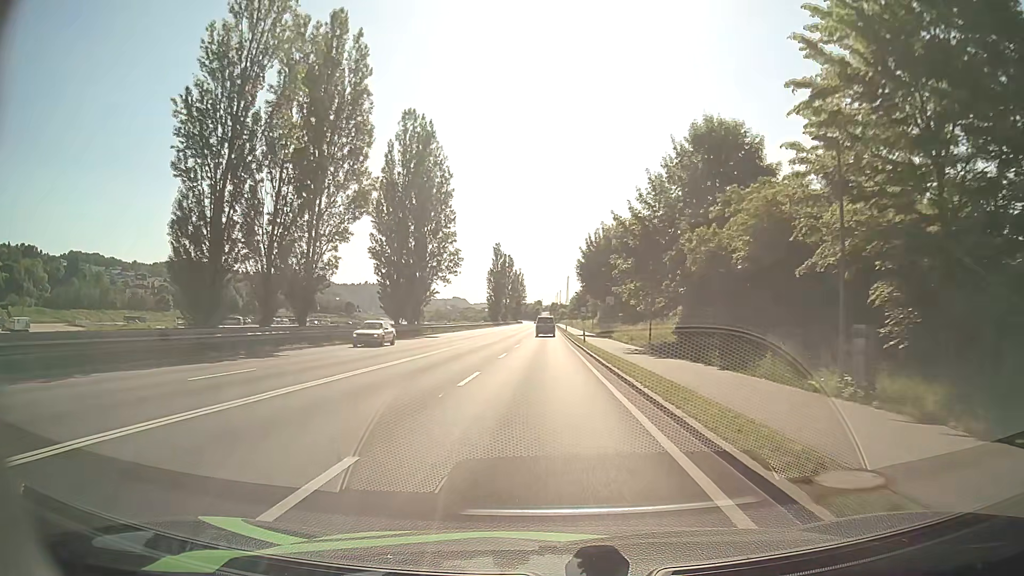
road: primary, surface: asphalt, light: Day
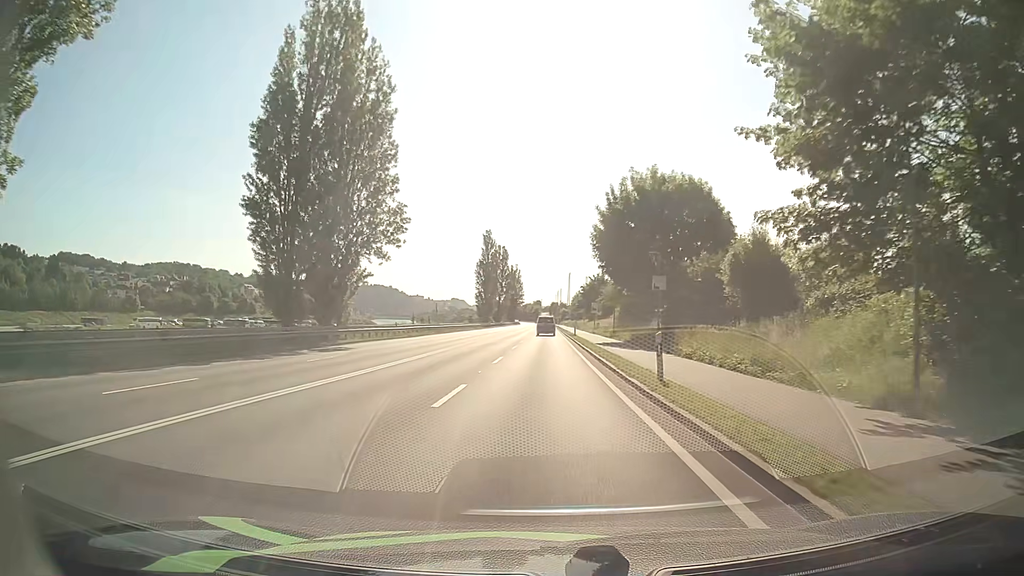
(0.0, +27.8) m; 0°
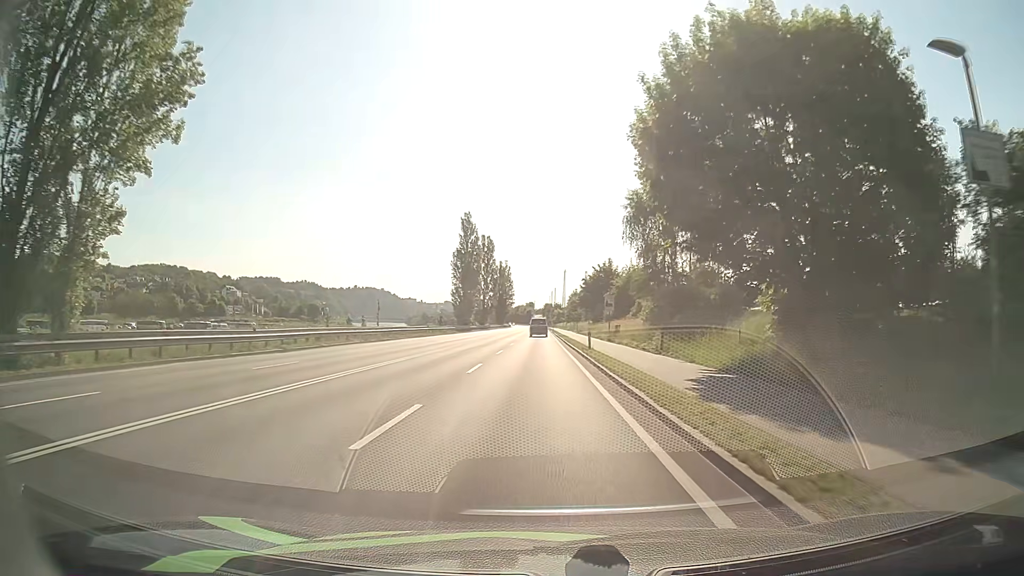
(+0.2, +27.9) m; +1°
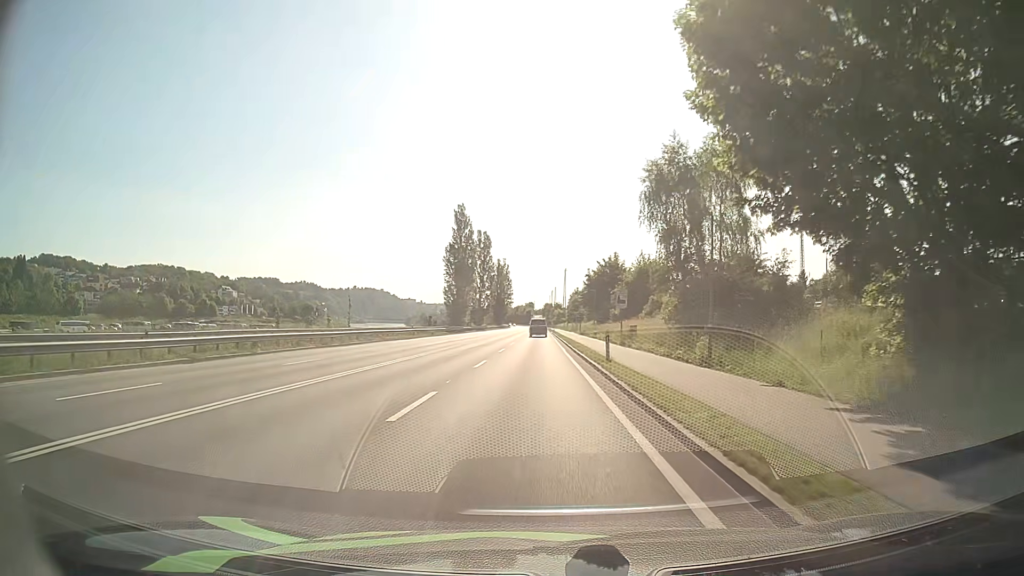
(0.0, +9.3) m; 0°
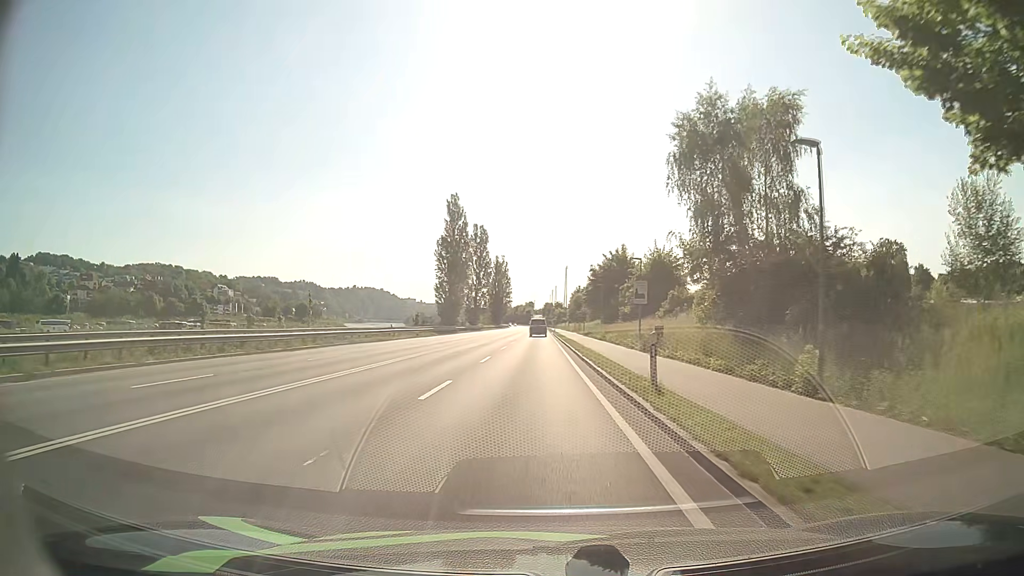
(0.0, +9.3) m; 0°
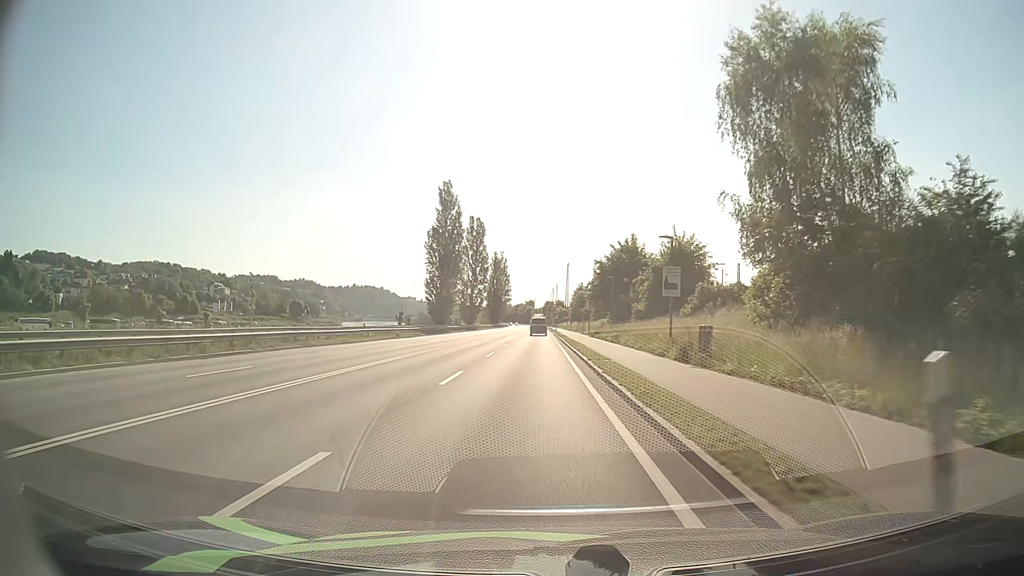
(0.0, +9.3) m; 0°
